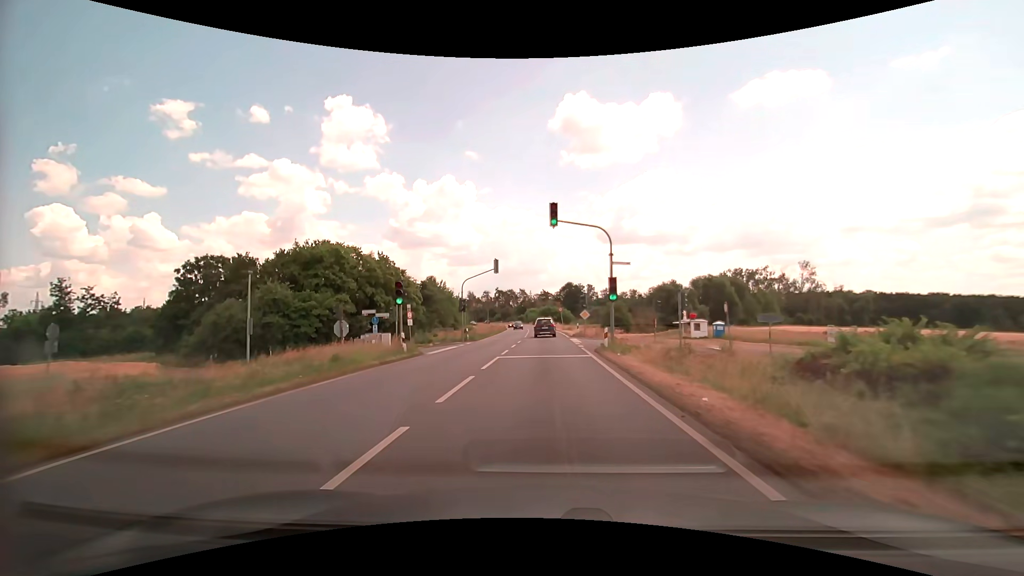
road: primary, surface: asphalt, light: Day
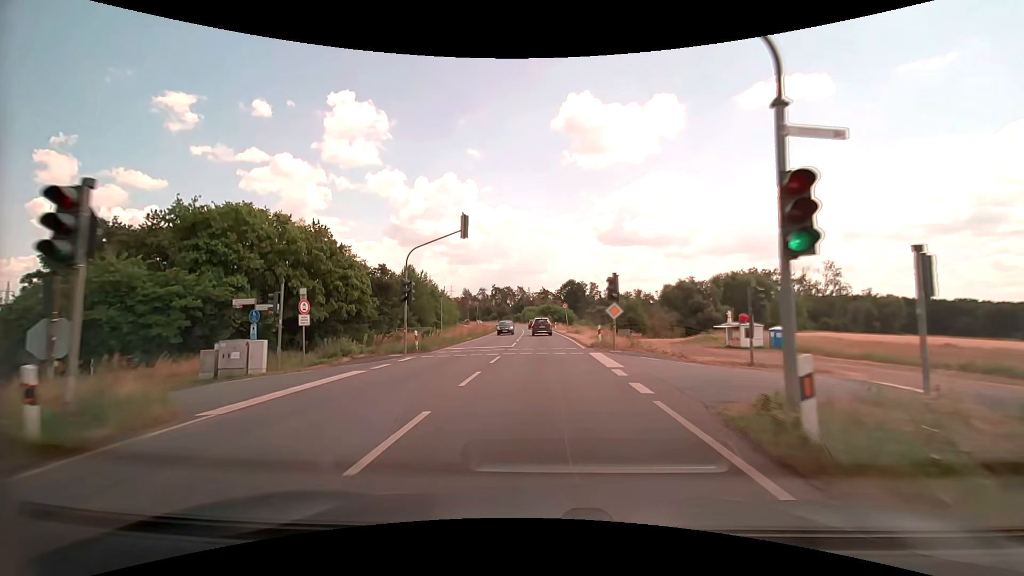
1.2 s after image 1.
(0.0, +16.6) m; 0°
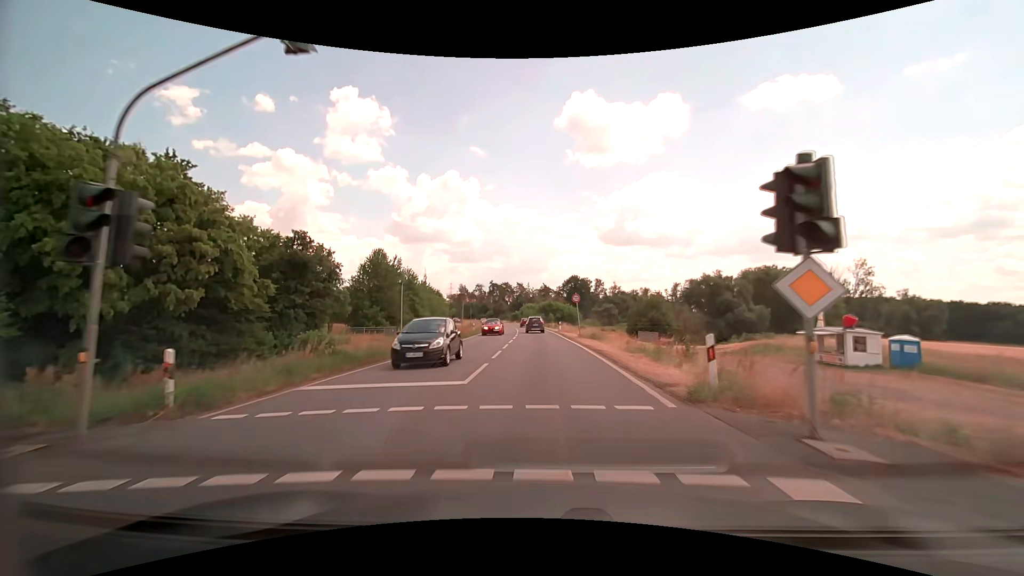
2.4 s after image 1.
(0.0, +16.7) m; 0°
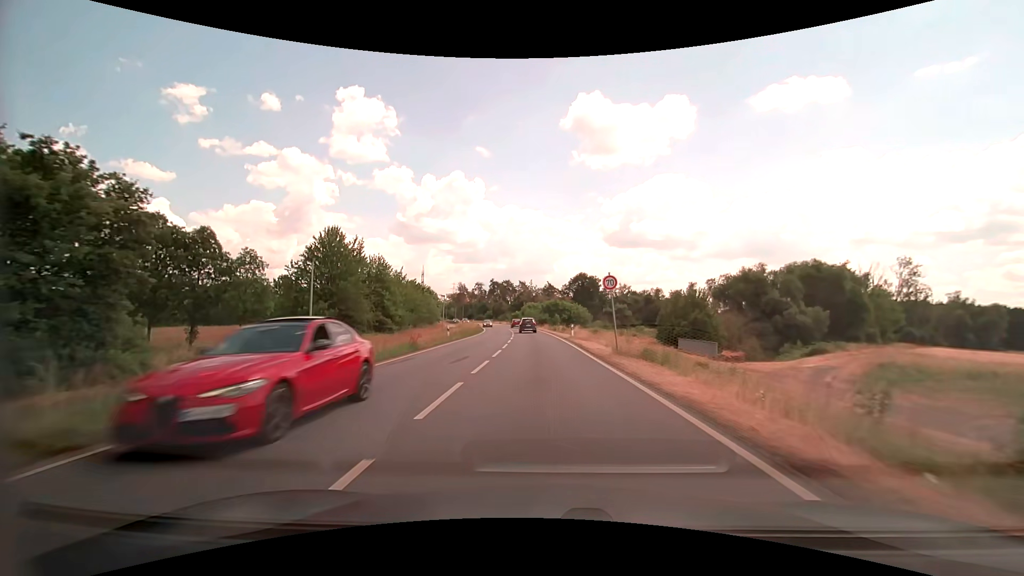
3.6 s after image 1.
(-0.1, +16.8) m; 0°
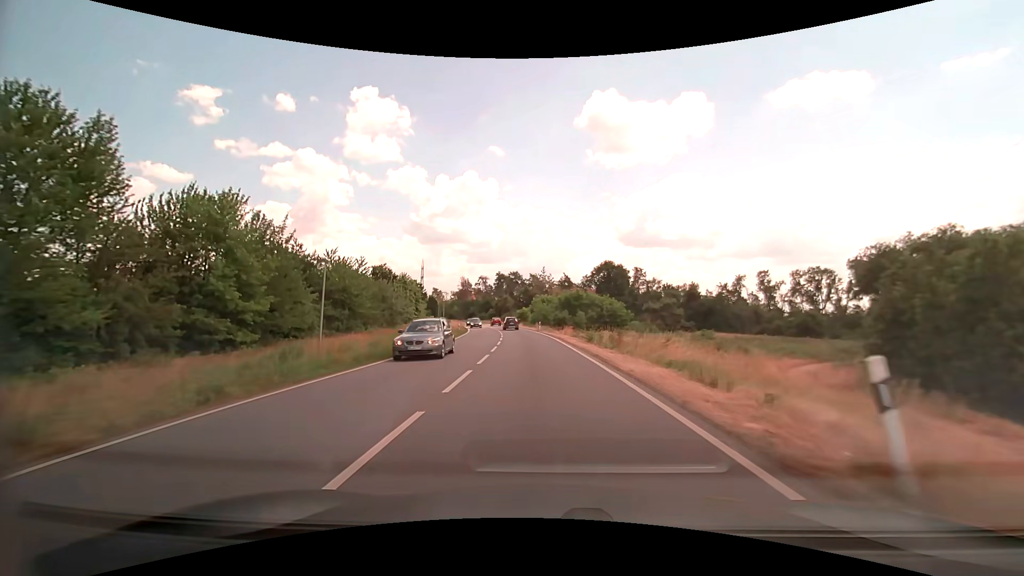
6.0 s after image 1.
(-0.5, +33.8) m; -2°
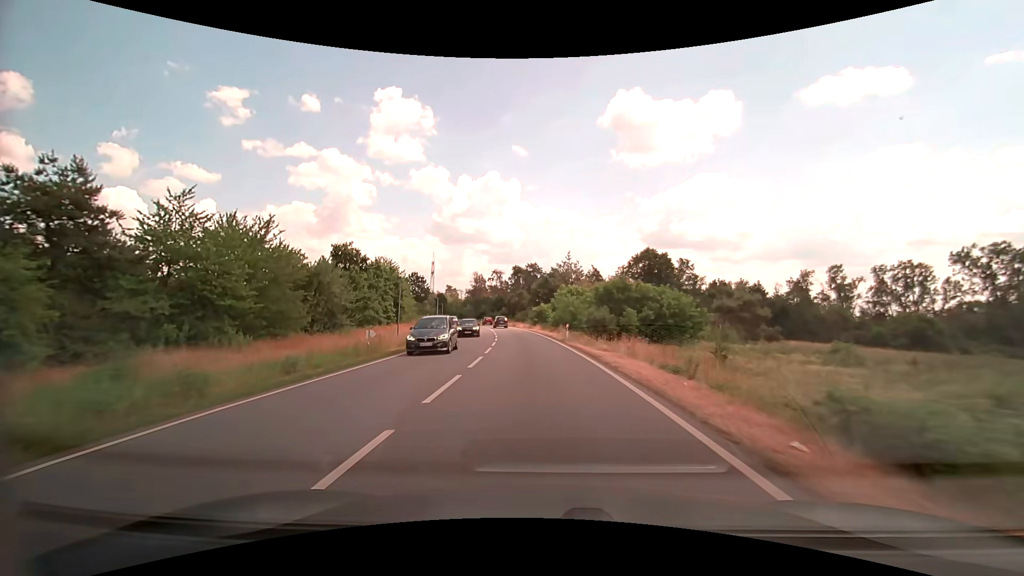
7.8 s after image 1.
(-0.5, +25.5) m; -2°
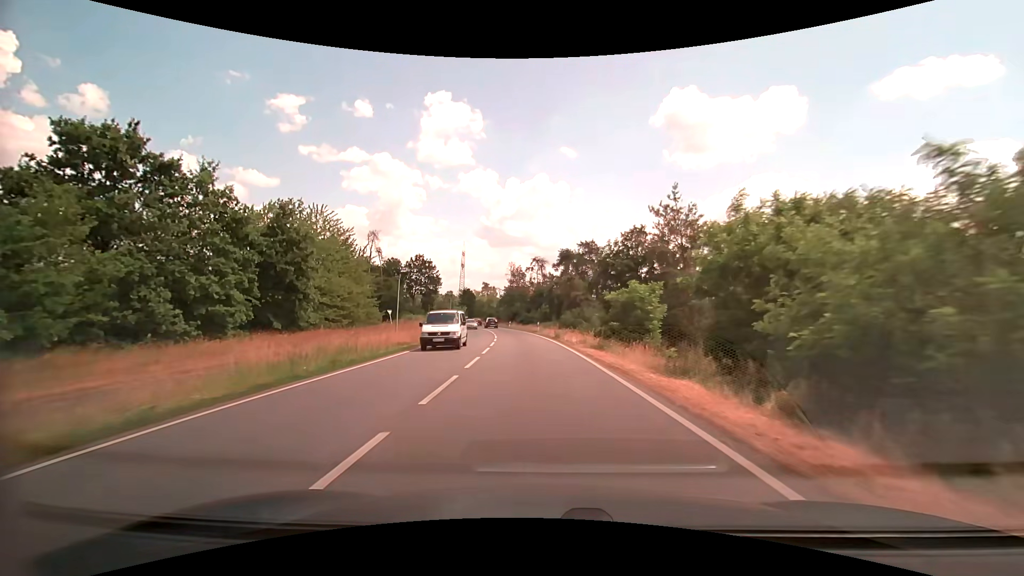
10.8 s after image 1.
(-2.1, +42.7) m; -5°
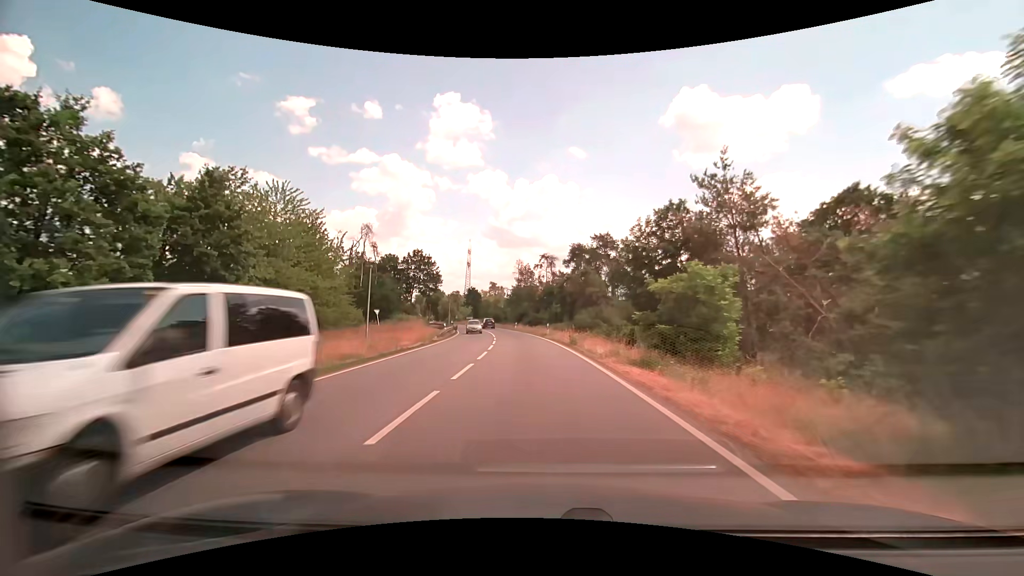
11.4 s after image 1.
(-0.1, +8.6) m; -1°
(0, +10) (0, +20) (-1, +30) (-2, +40) (-3, +50) (-4, +60) (-6, +70) (-8, +79) (-10, +89) (-13, +99) m
